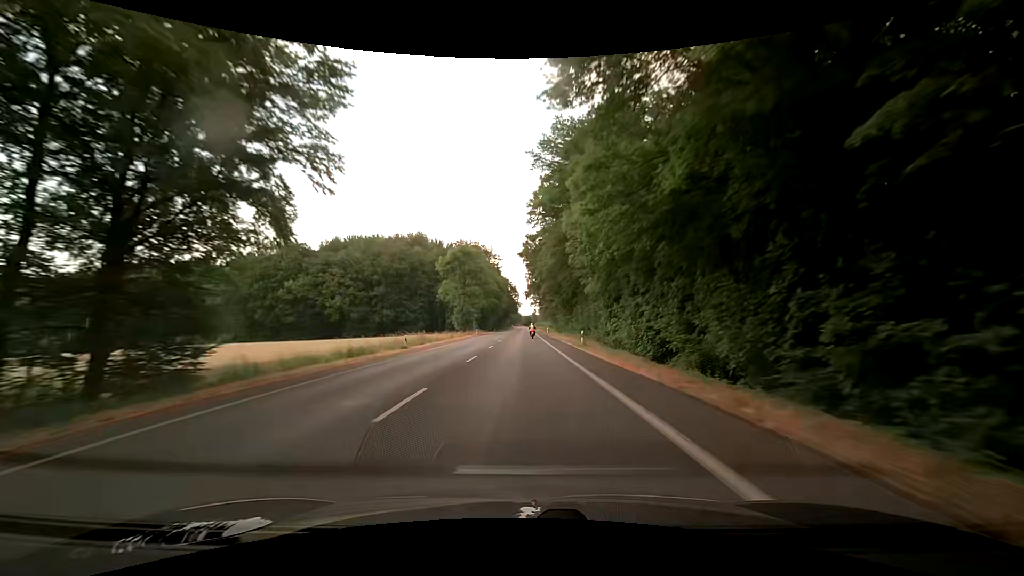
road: secondary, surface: asphalt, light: Day
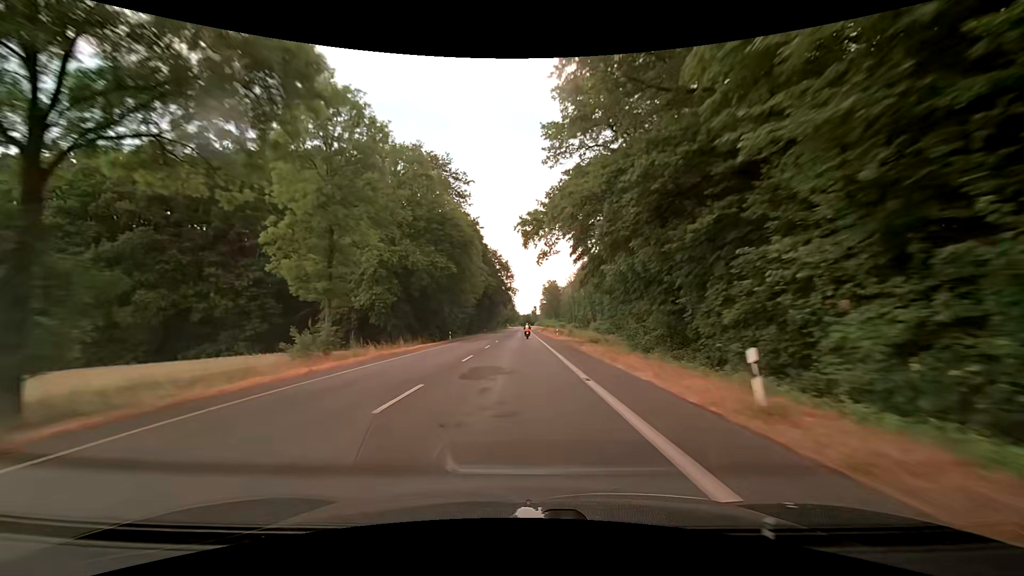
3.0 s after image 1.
(+0.5, +78.8) m; 0°
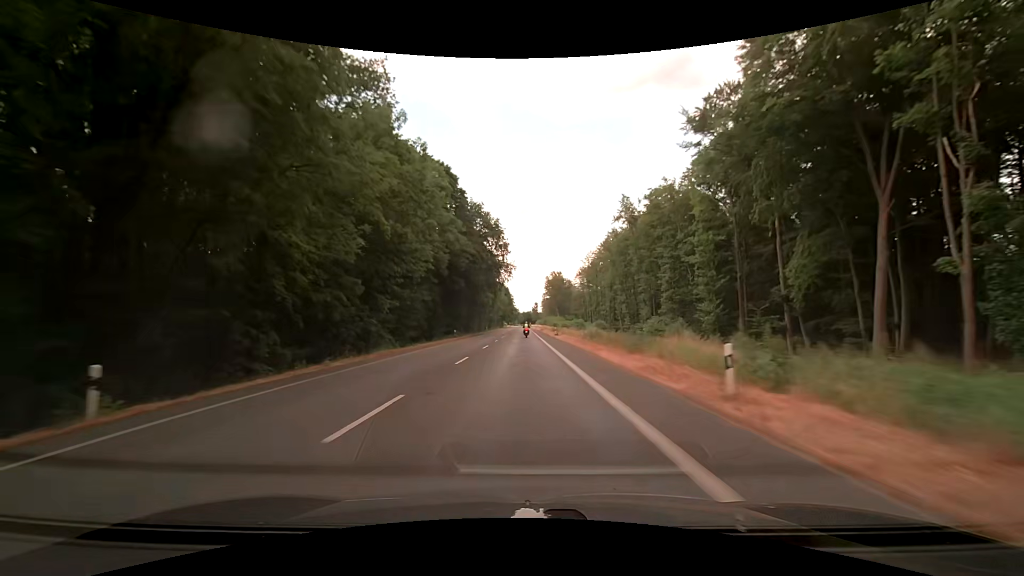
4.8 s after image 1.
(+0.1, +47.4) m; 0°
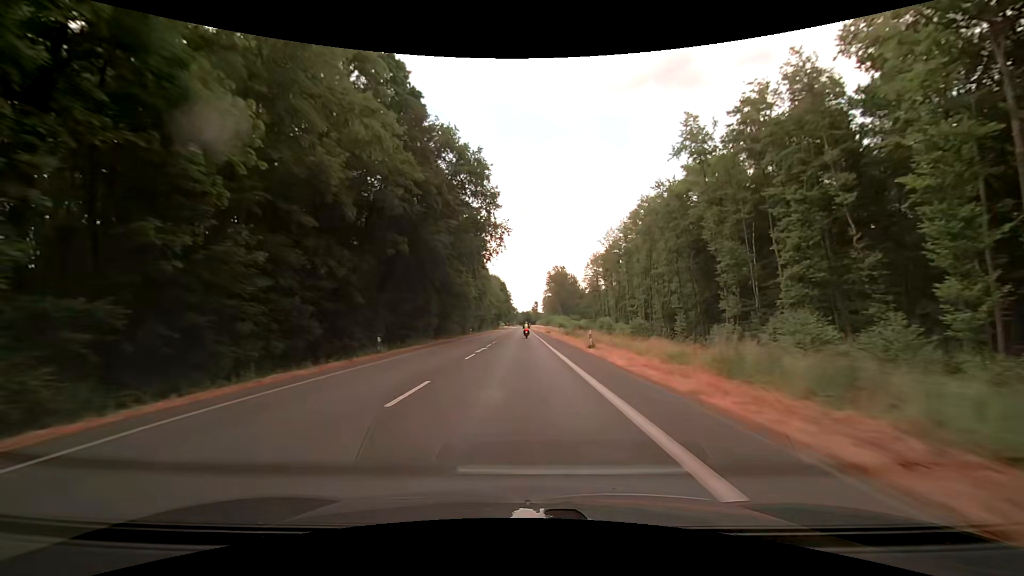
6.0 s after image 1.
(-0.1, +31.6) m; 0°
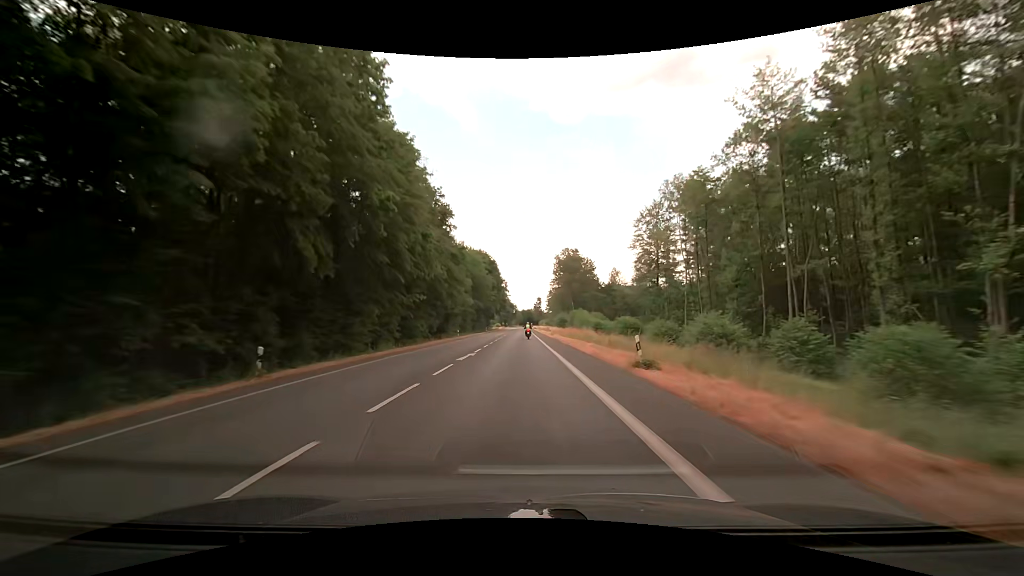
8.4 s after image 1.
(+0.6, +63.2) m; 0°
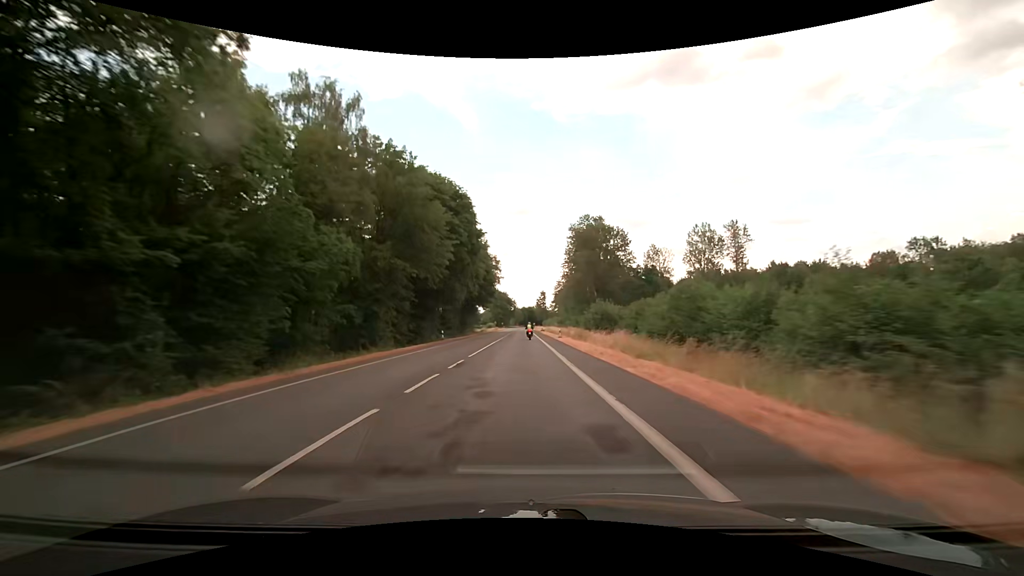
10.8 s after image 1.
(+0.7, +62.7) m; +1°
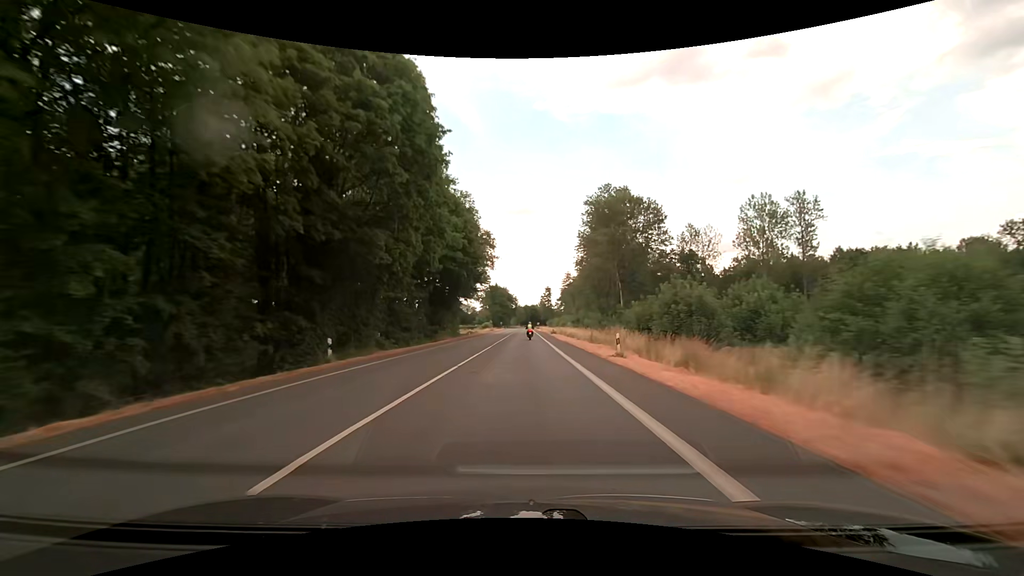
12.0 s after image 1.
(-0.1, +31.1) m; 0°
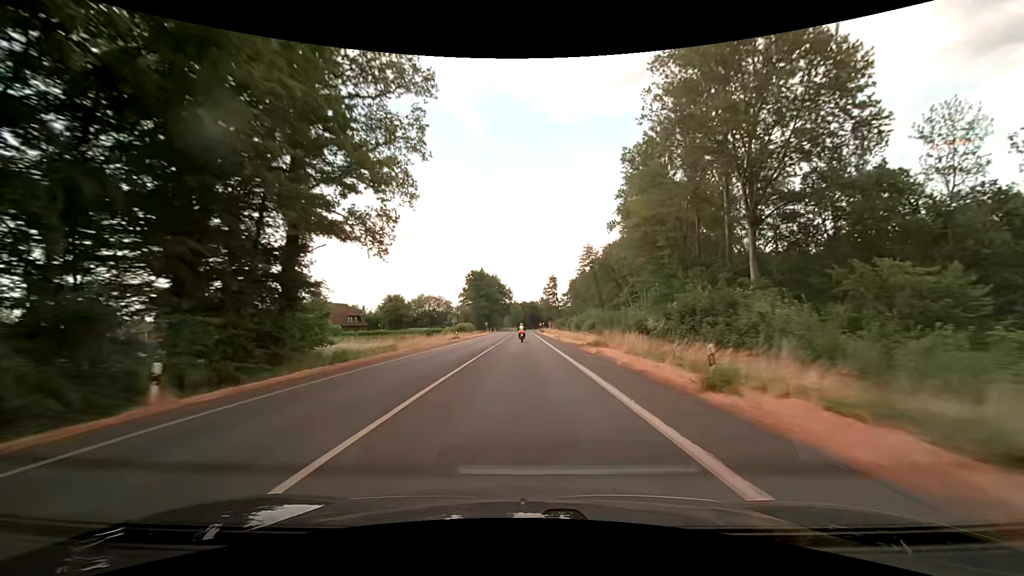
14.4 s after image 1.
(+0.2, +61.5) m; 0°
(0, +10) (0, +20) (0, +30) (0, +40) (0, +50) (0, +60) (0, +70) (0, +80) (0, +90) (0, +100) m
